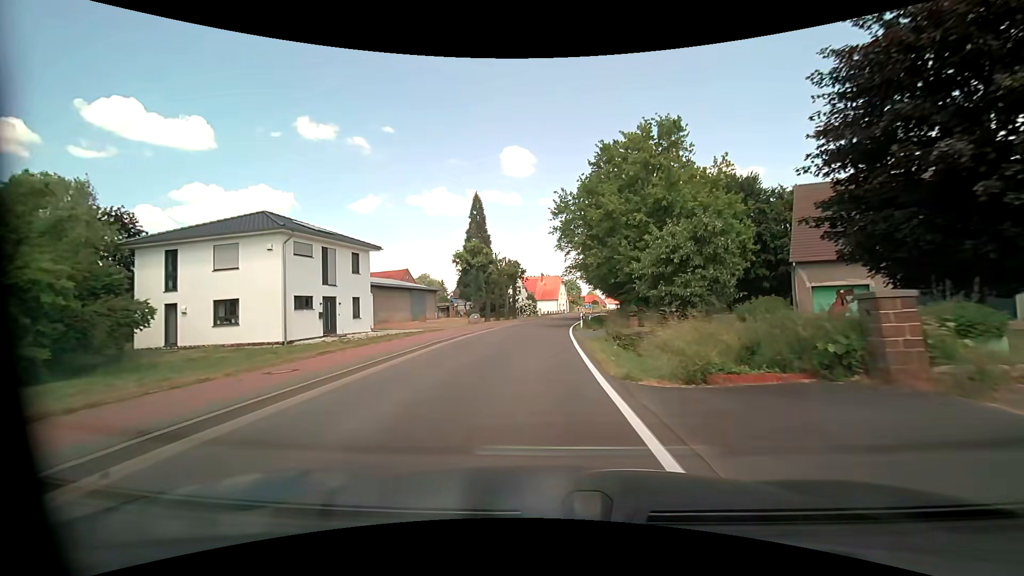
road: tertiary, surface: asphalt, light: Day
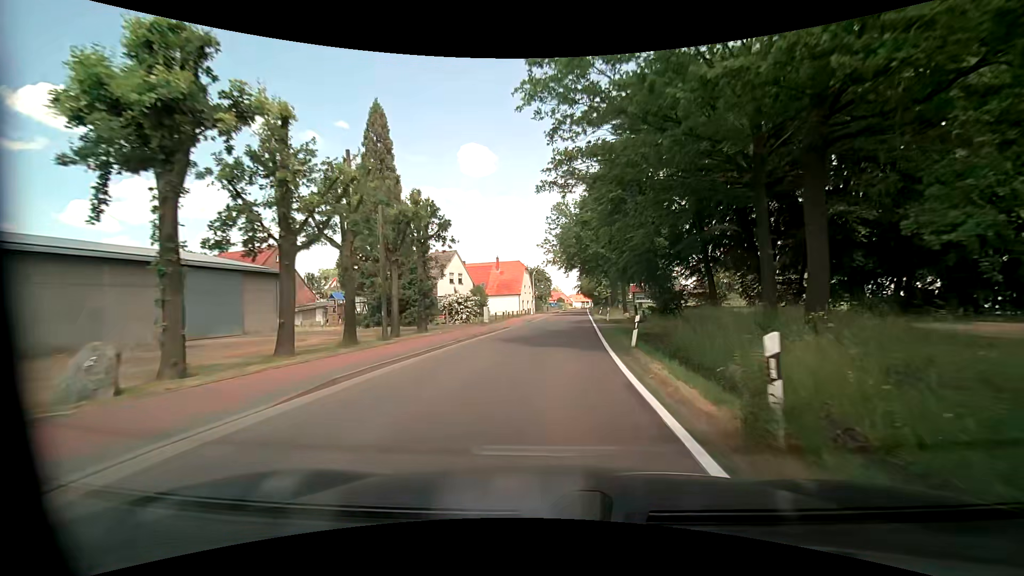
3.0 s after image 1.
(+0.6, +37.6) m; +5°
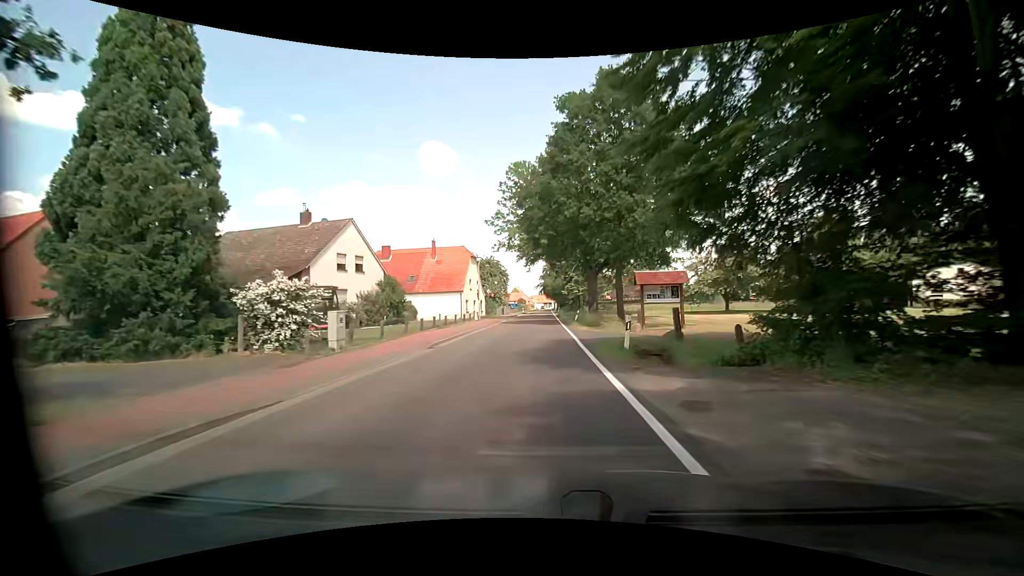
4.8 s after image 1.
(+0.8, +22.8) m; +3°
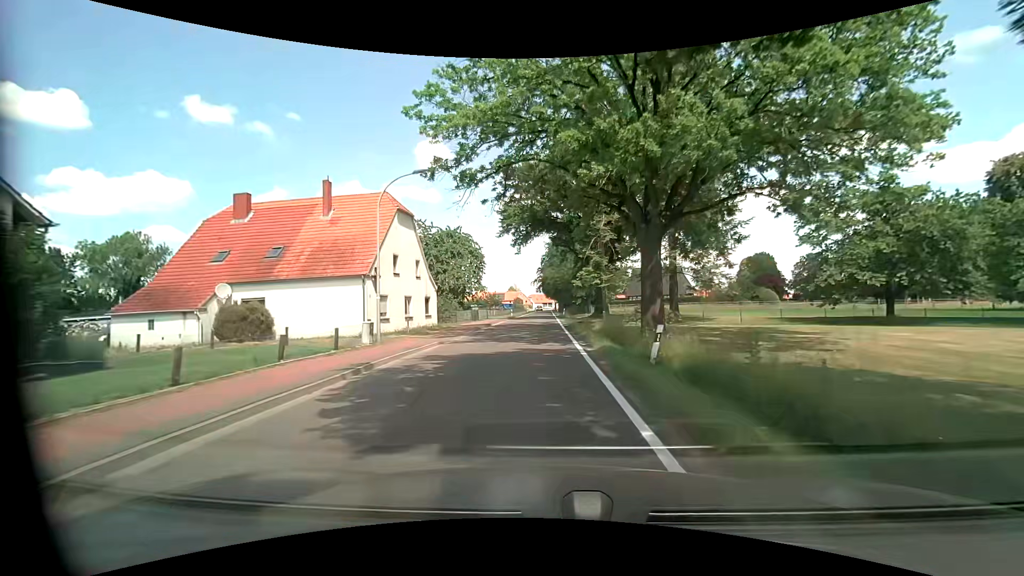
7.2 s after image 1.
(+0.4, +31.0) m; 0°
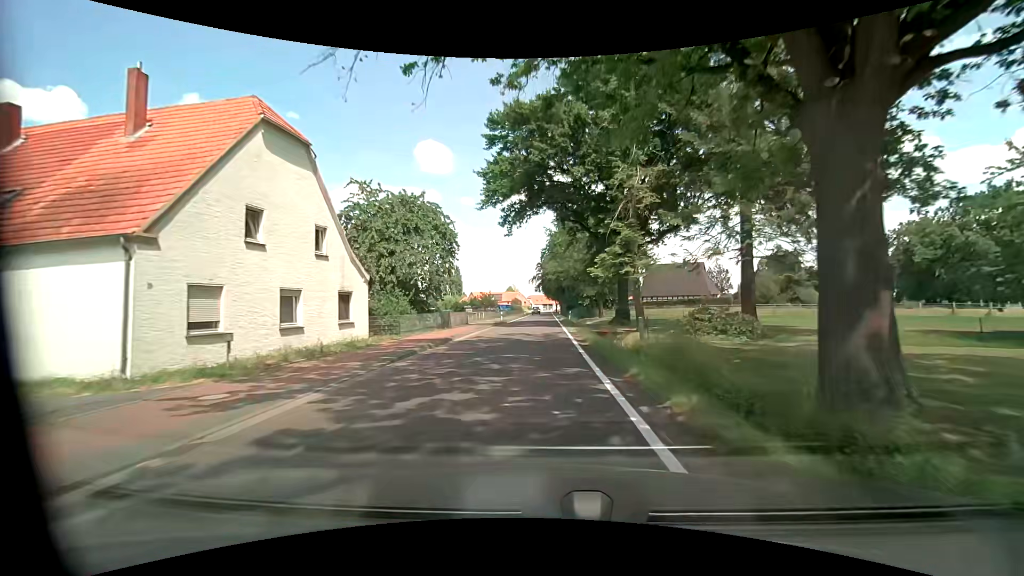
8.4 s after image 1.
(+0.2, +15.7) m; +1°
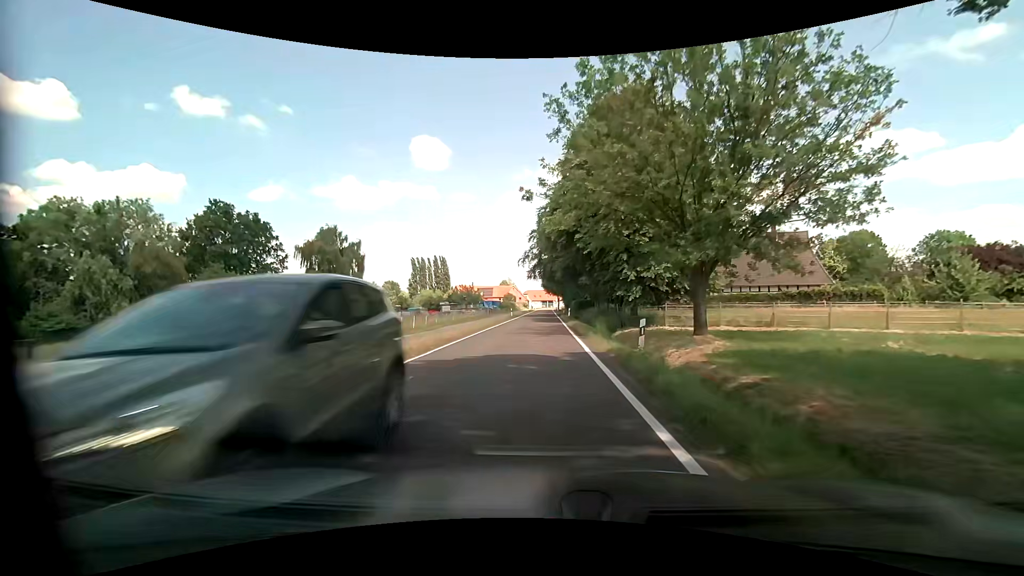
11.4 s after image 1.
(0.0, +38.4) m; 0°
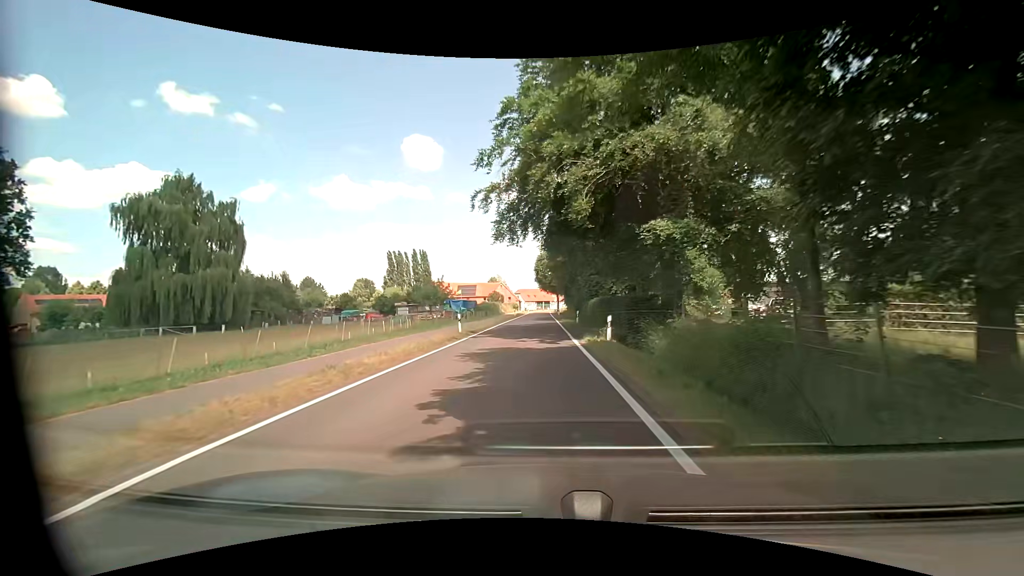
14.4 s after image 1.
(+0.2, +36.7) m; 0°
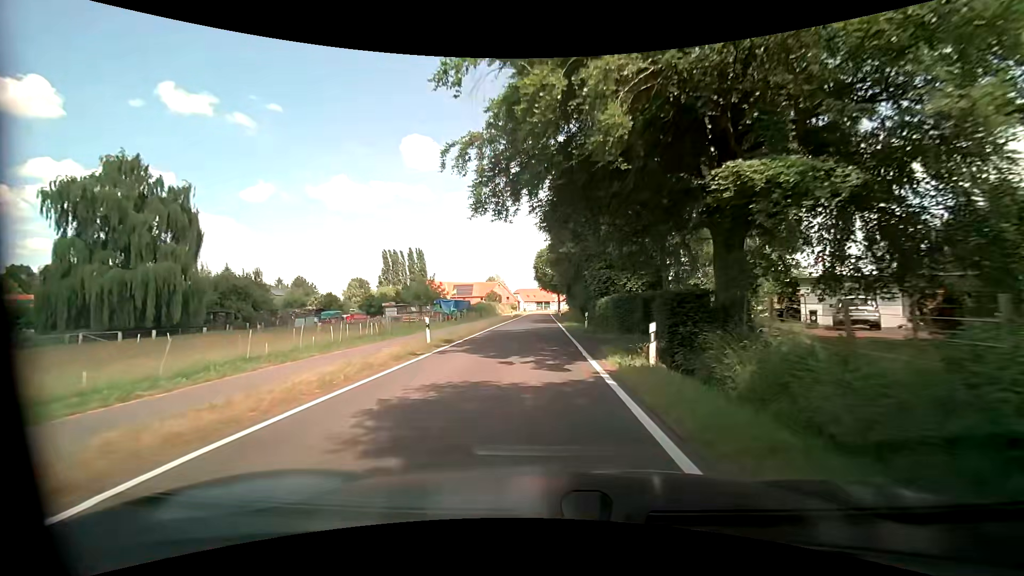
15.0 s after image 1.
(+0.1, +7.4) m; +1°
(0, +10) (0, +20) (0, +30) (0, +40) (0, +50) (0, +60) (0, +70) (0, +80) (0, +90) (0, +100) m
